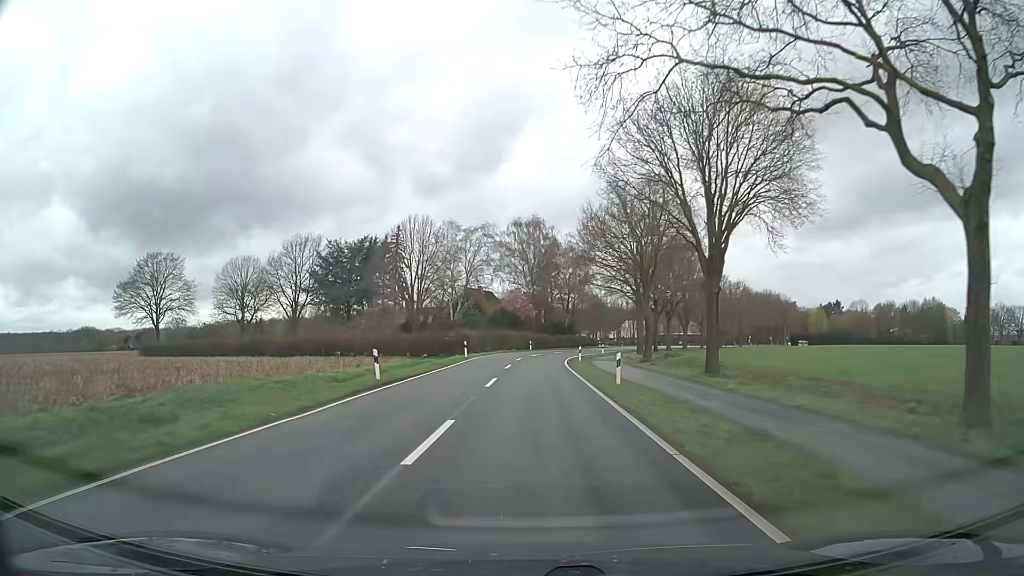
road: secondary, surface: asphalt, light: Day
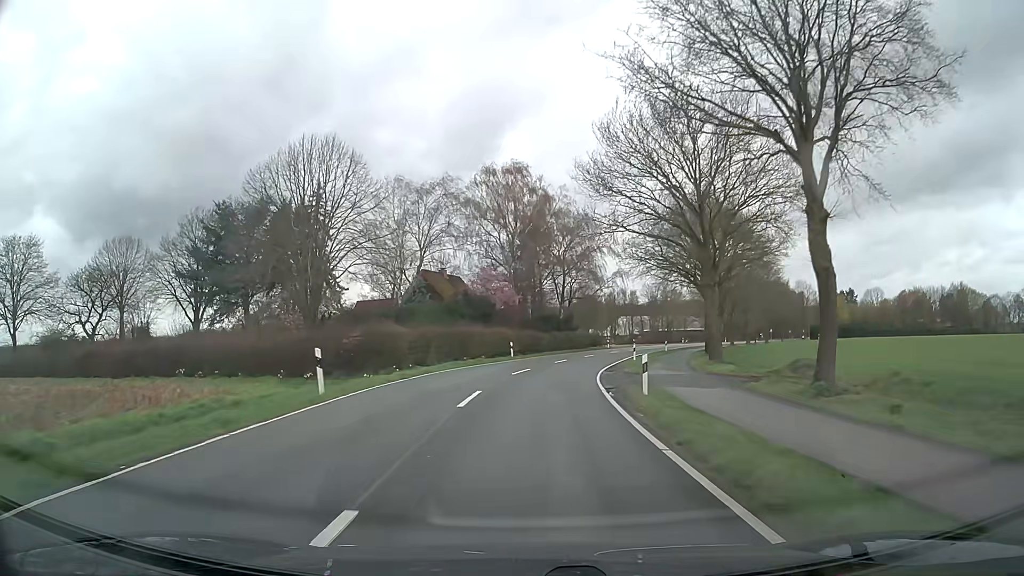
(+0.2, +30.6) m; +1°
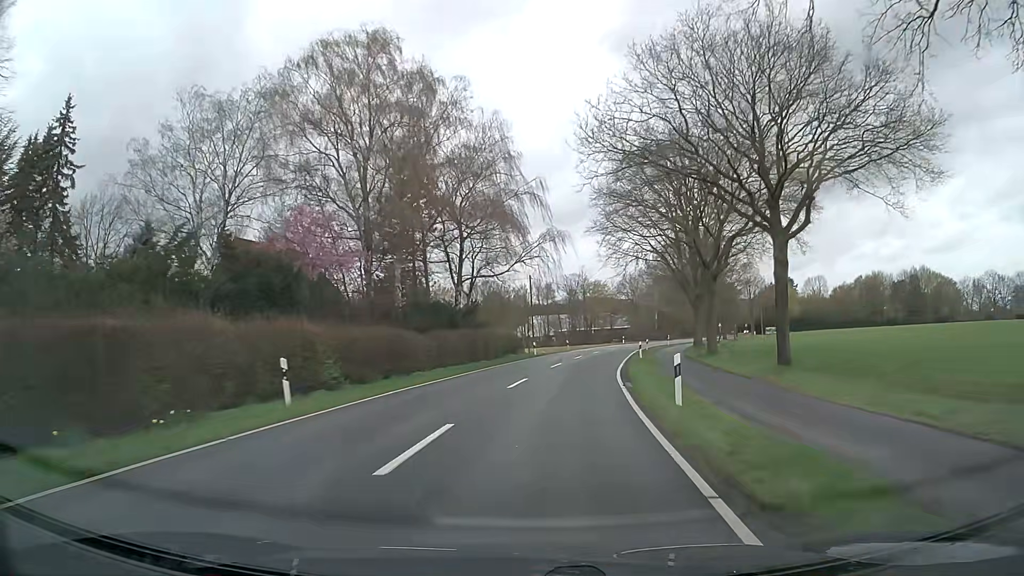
(+1.9, +30.6) m; +8°
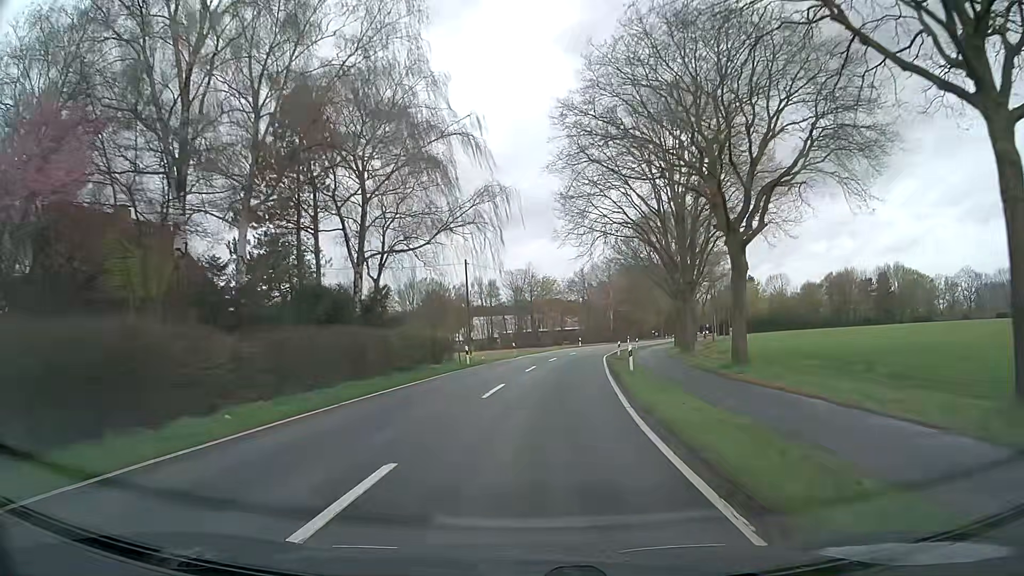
(+0.6, +15.4) m; +4°
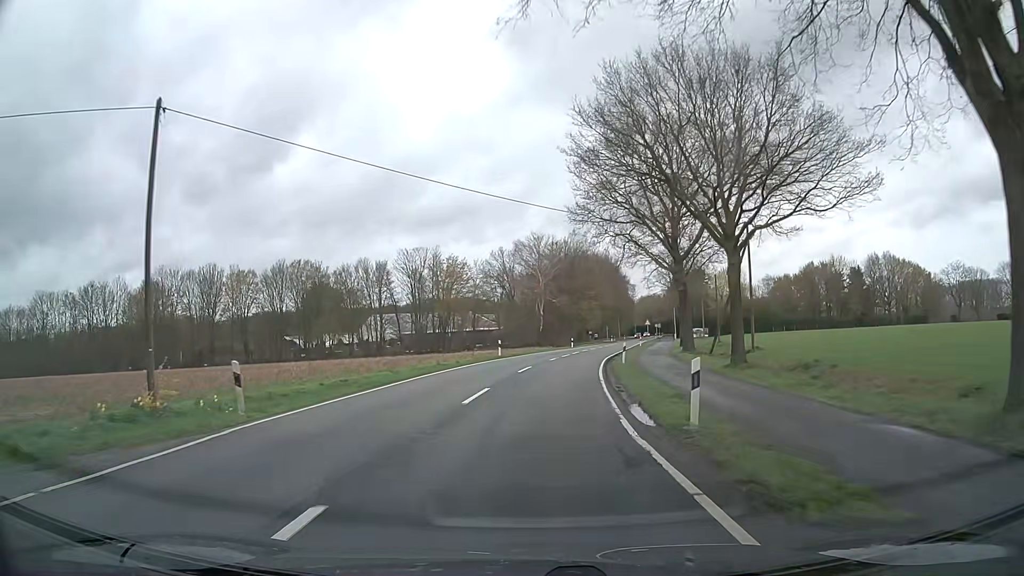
(+2.6, +38.5) m; +7°
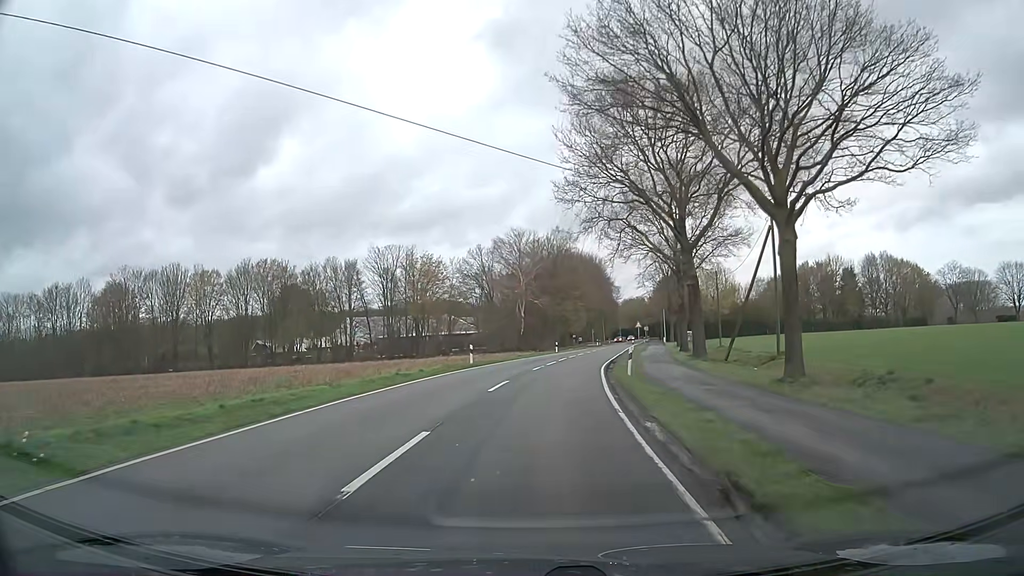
(+0.1, +7.7) m; +1°
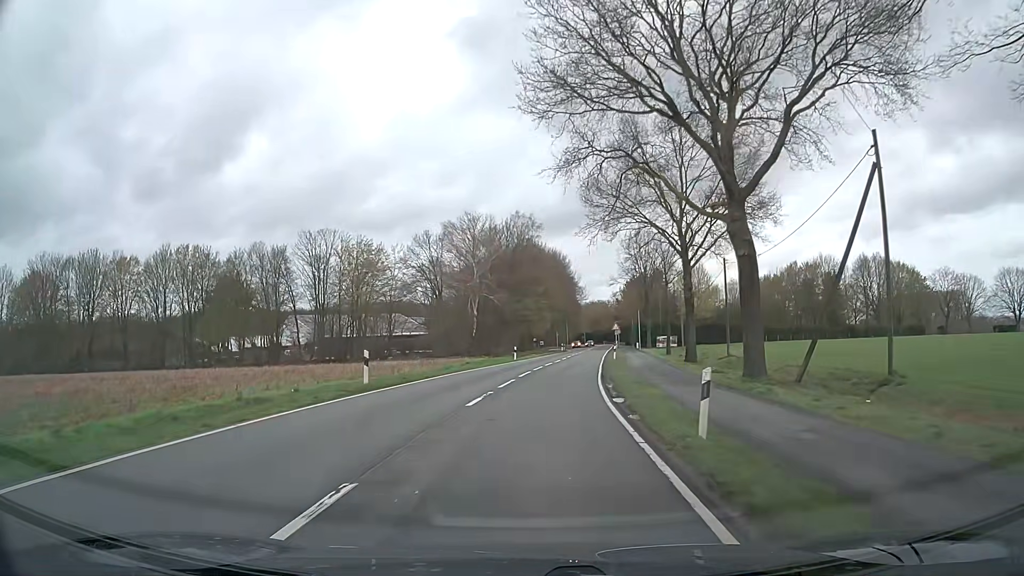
(+0.5, +15.4) m; +4°
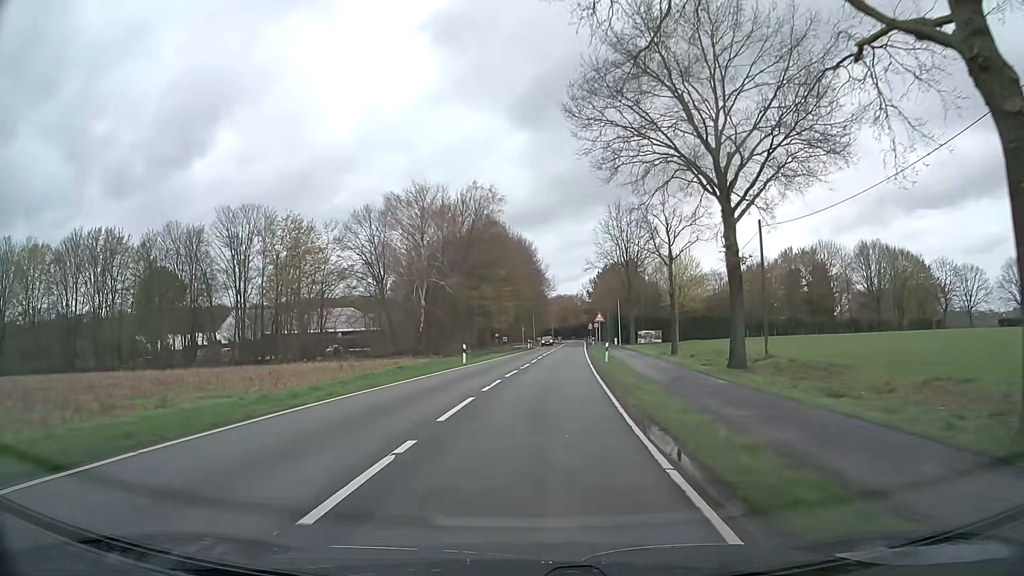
(+0.4, +15.4) m; +3°
(0, +10) (+1, +20) (+1, +30) (+2, +40) (+2, +50) (+3, +60) (+4, +70) (+5, +80) (+5, +90) (+6, +100) m
